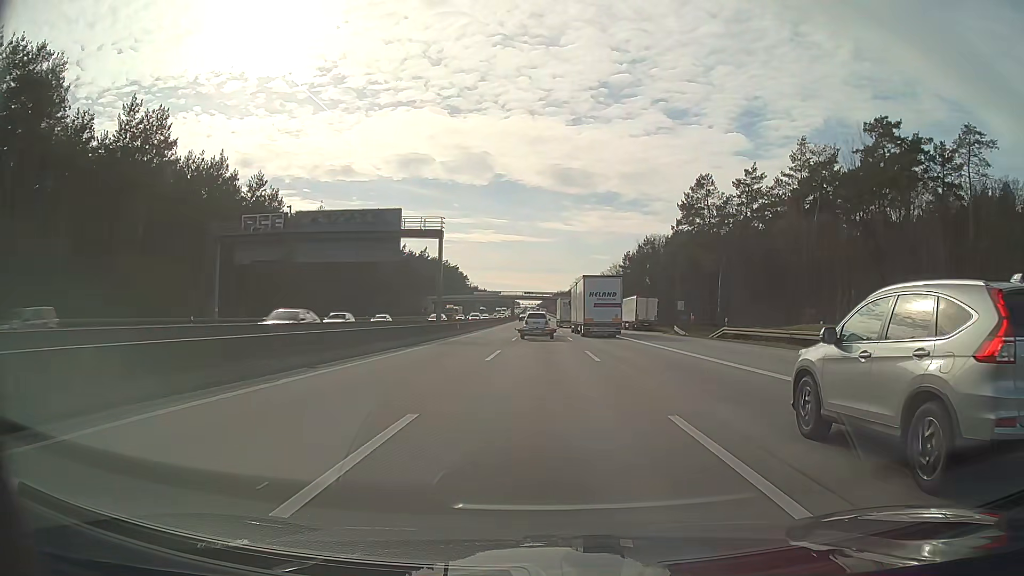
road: motorway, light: Day
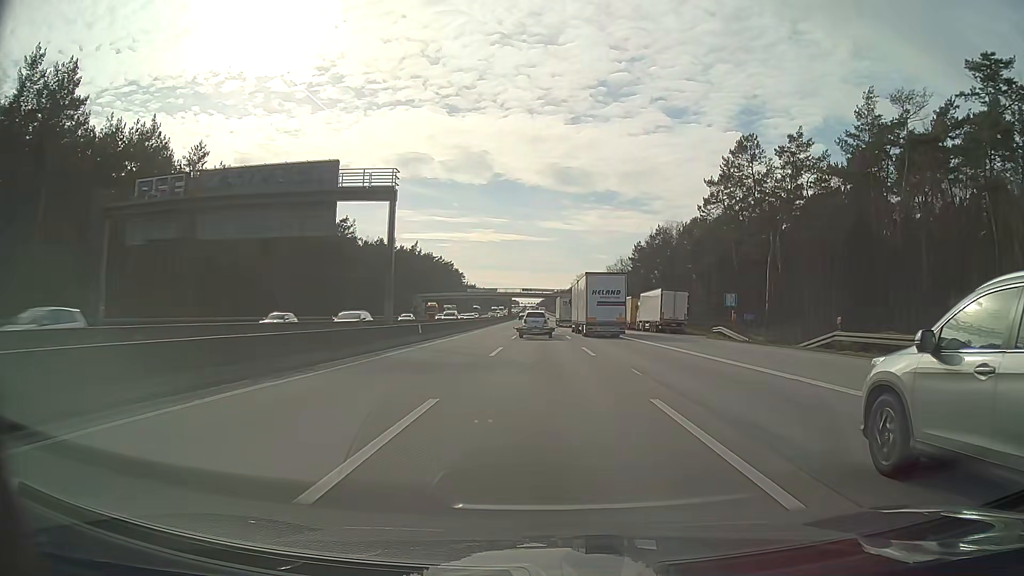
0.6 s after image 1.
(0.0, +16.5) m; 0°
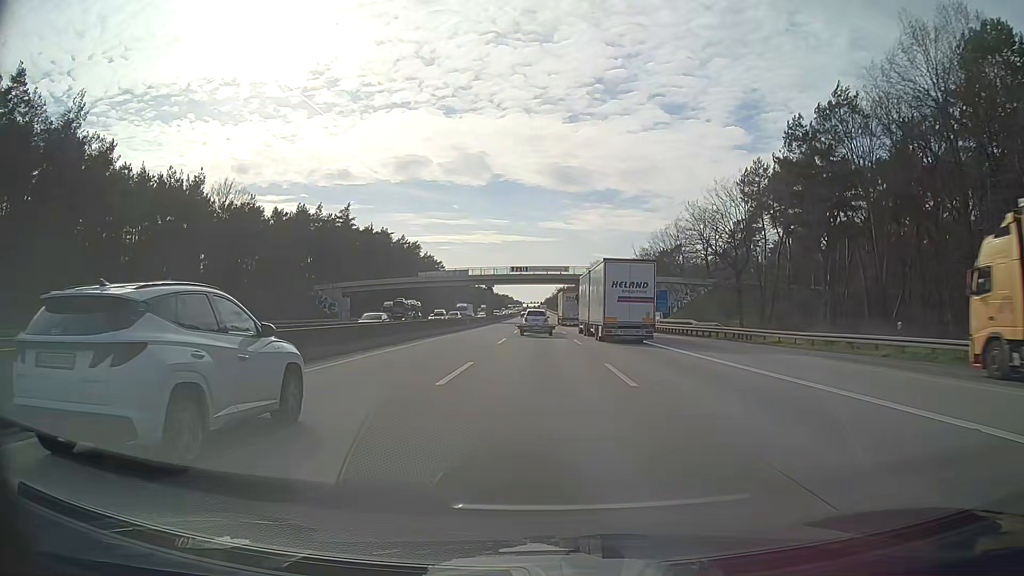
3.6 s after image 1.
(-0.1, +82.2) m; 0°
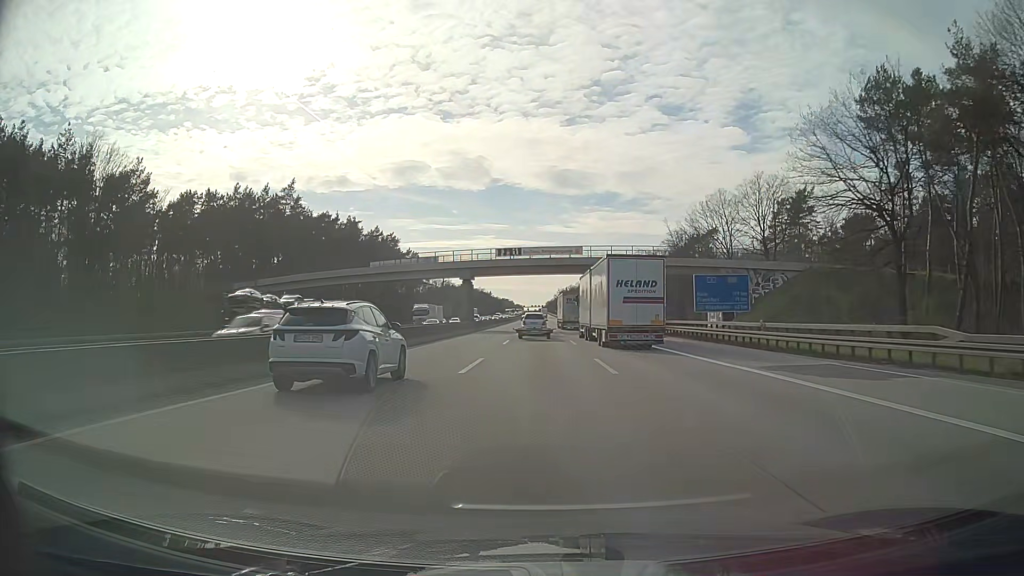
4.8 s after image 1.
(0.0, +32.7) m; 0°
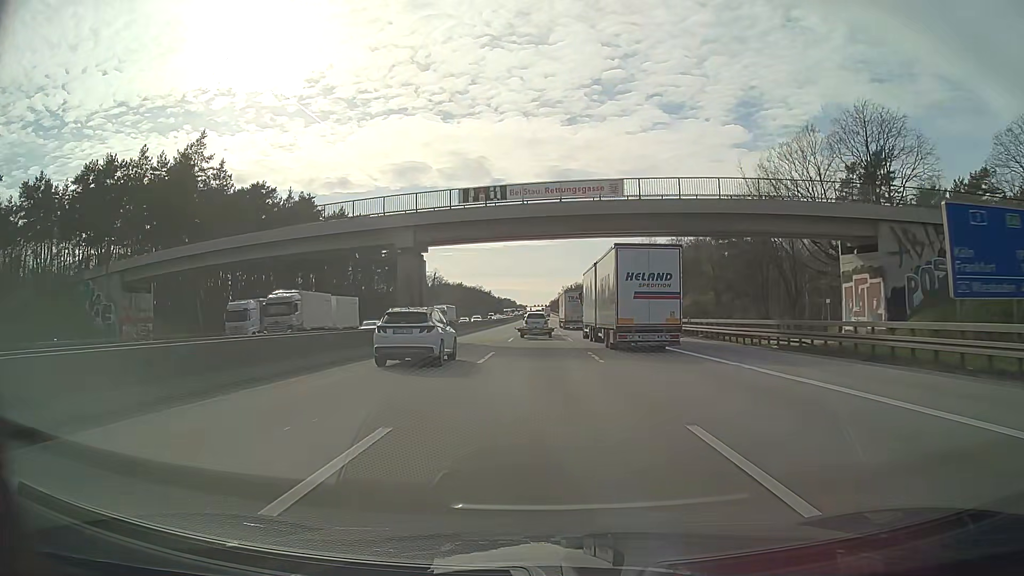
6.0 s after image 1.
(0.0, +32.6) m; 0°
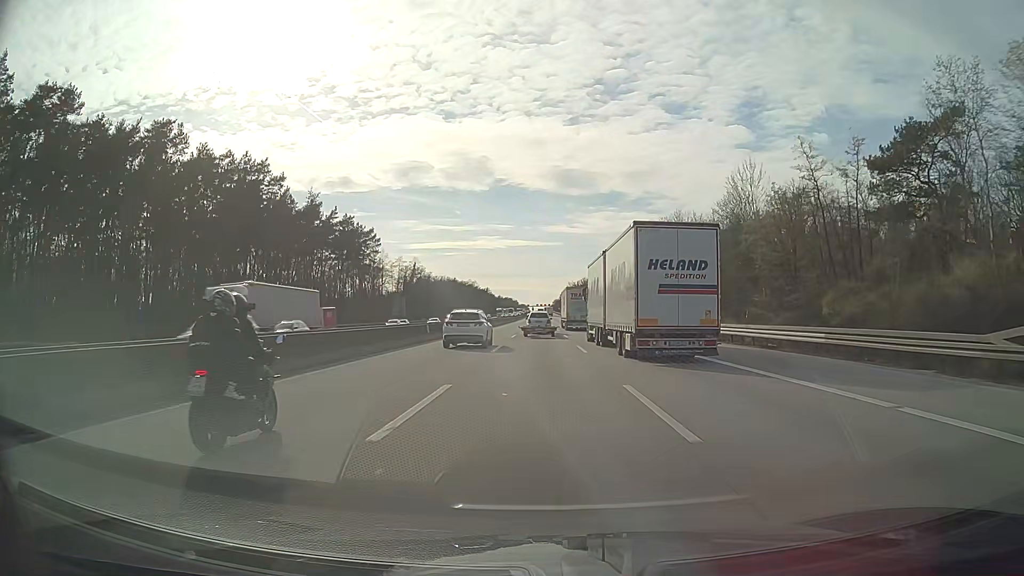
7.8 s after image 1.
(-0.2, +49.0) m; -1°
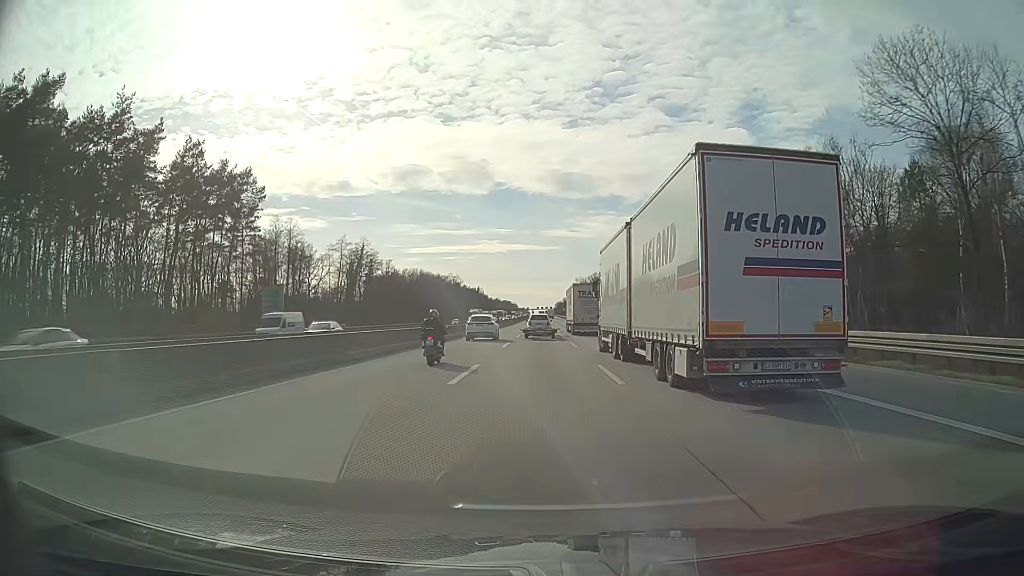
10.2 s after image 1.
(+0.4, +65.8) m; +1°
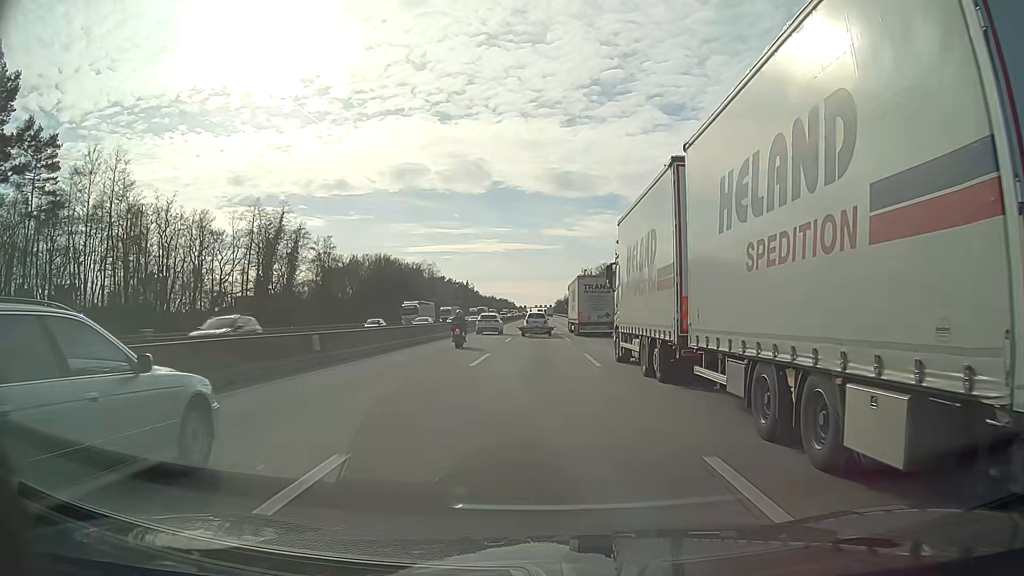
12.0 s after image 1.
(-0.1, +49.8) m; 0°
(0, +10) (0, +20) (0, +30) (0, +40) (0, +50) (0, +60) (0, +70) (0, +80) (0, +90) (0, +100) m
